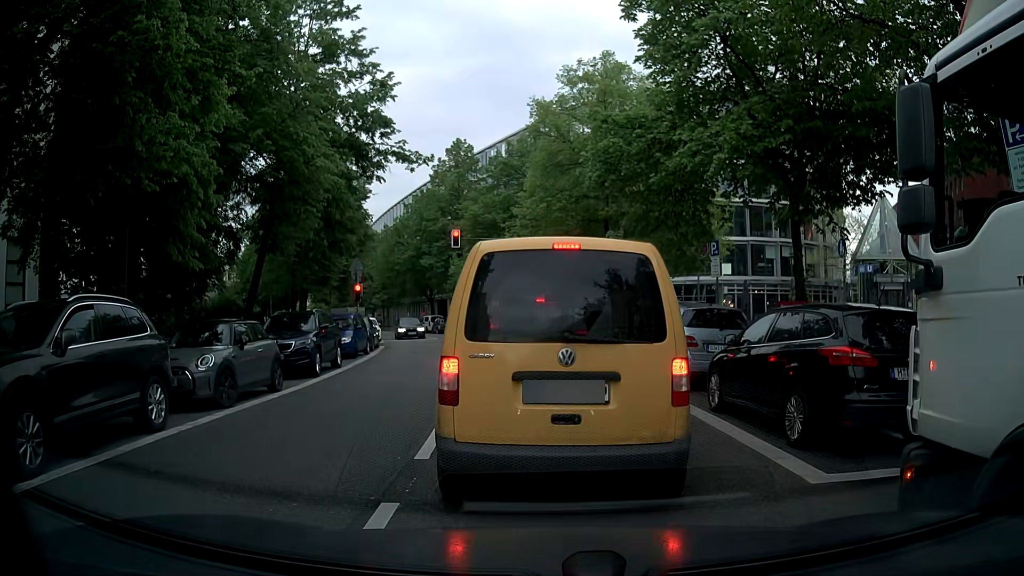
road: tertiary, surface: asphalt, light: Day
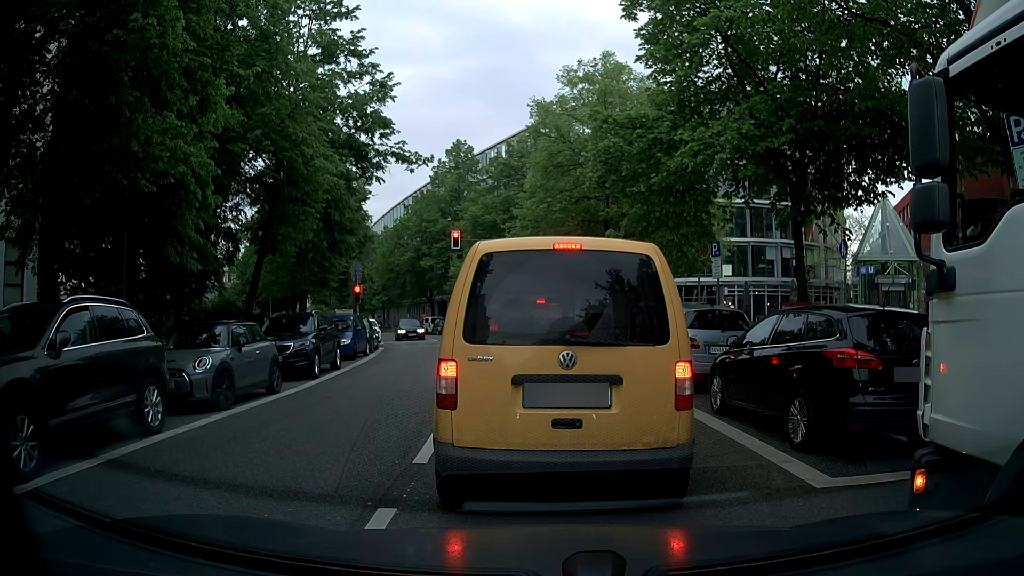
(0.0, +0.2) m; 0°
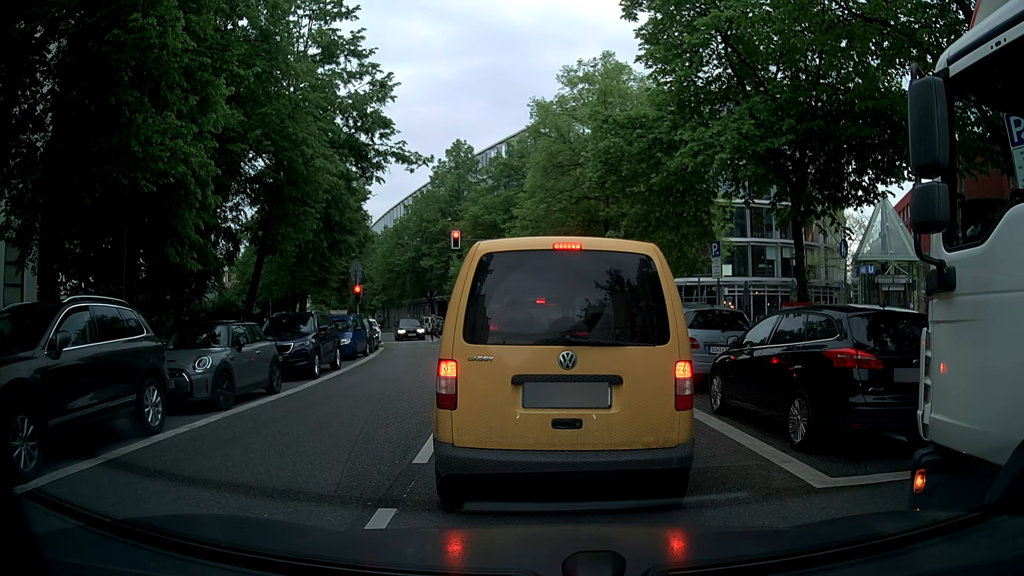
(0.0, 0.0) m; 0°
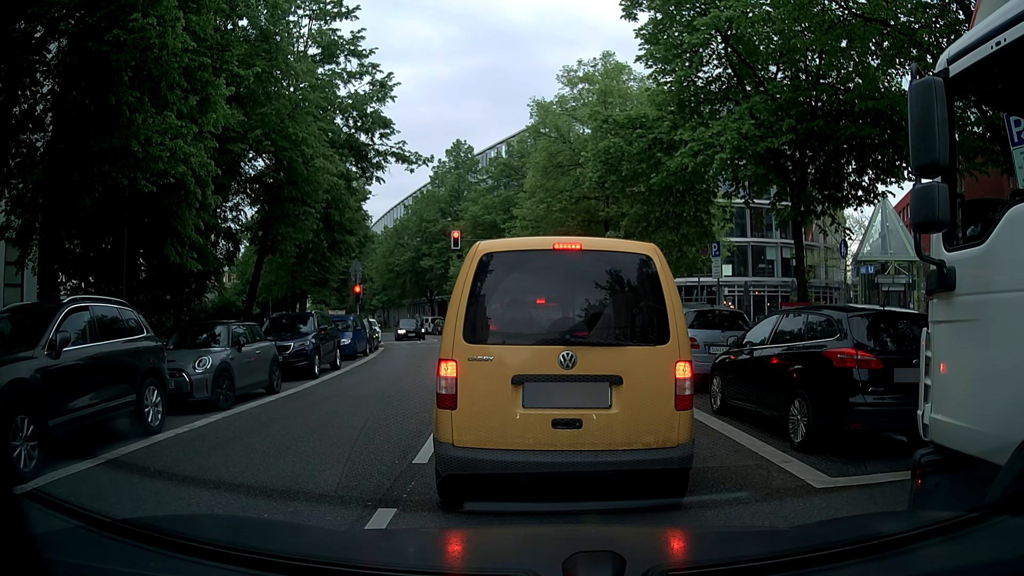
(0.0, 0.0) m; 0°
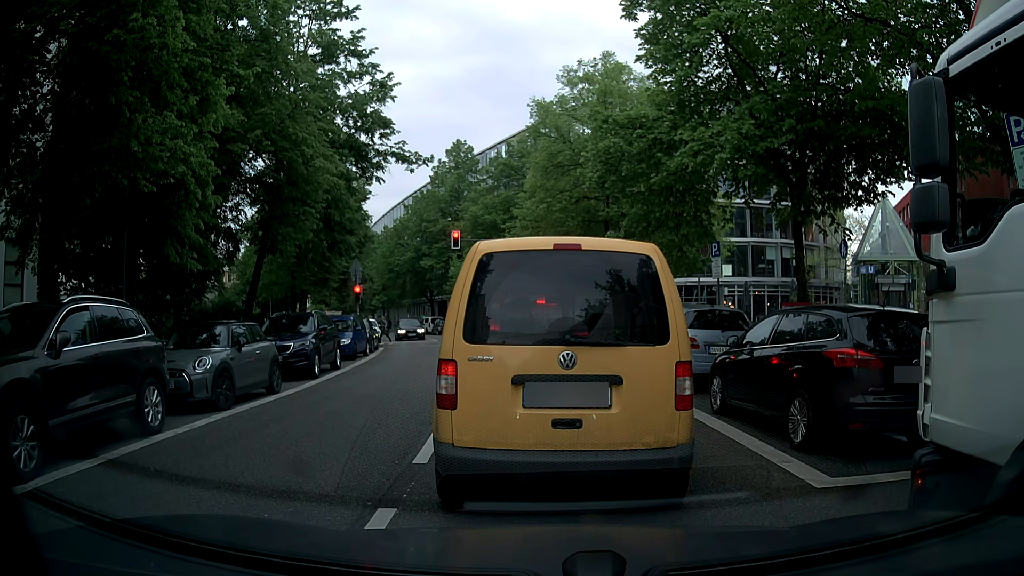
(0.0, 0.0) m; 0°
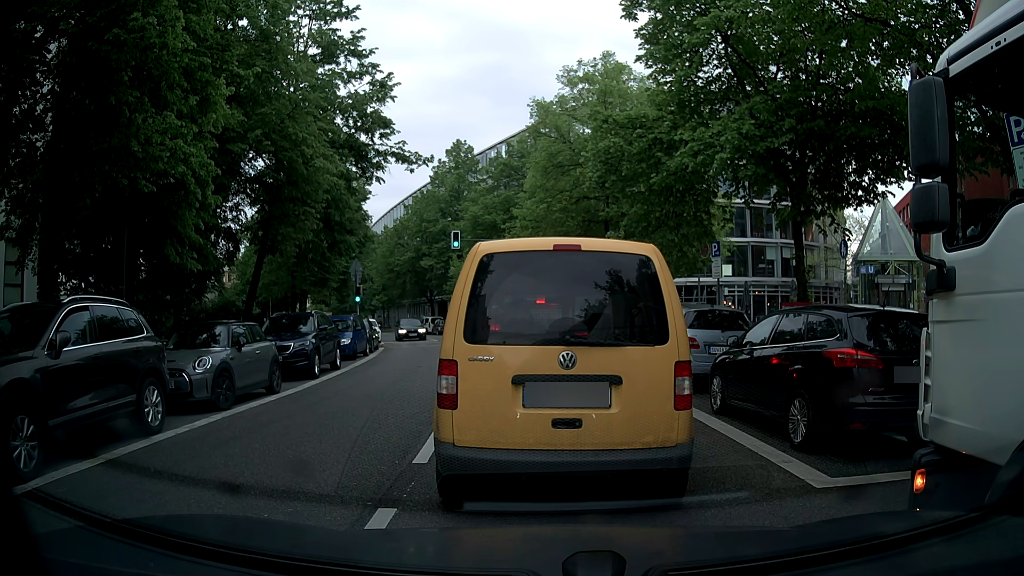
(0.0, 0.0) m; 0°
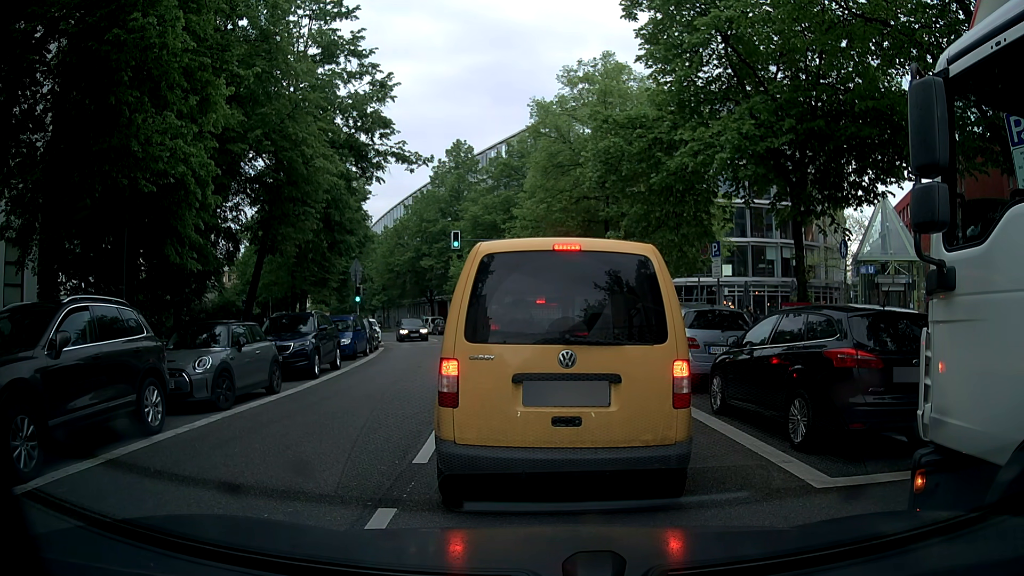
(0.0, 0.0) m; 0°
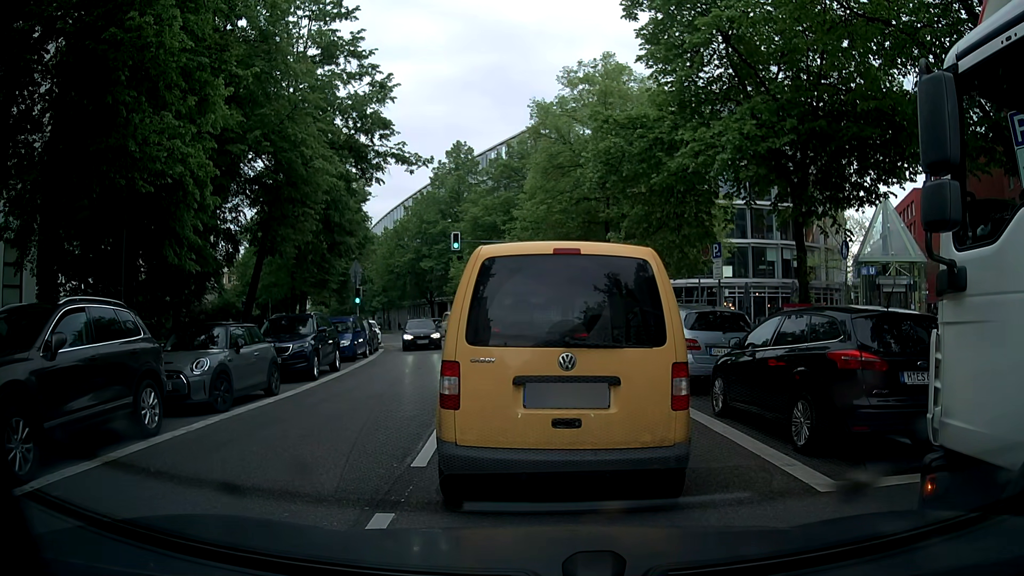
(0.0, 0.0) m; 0°
